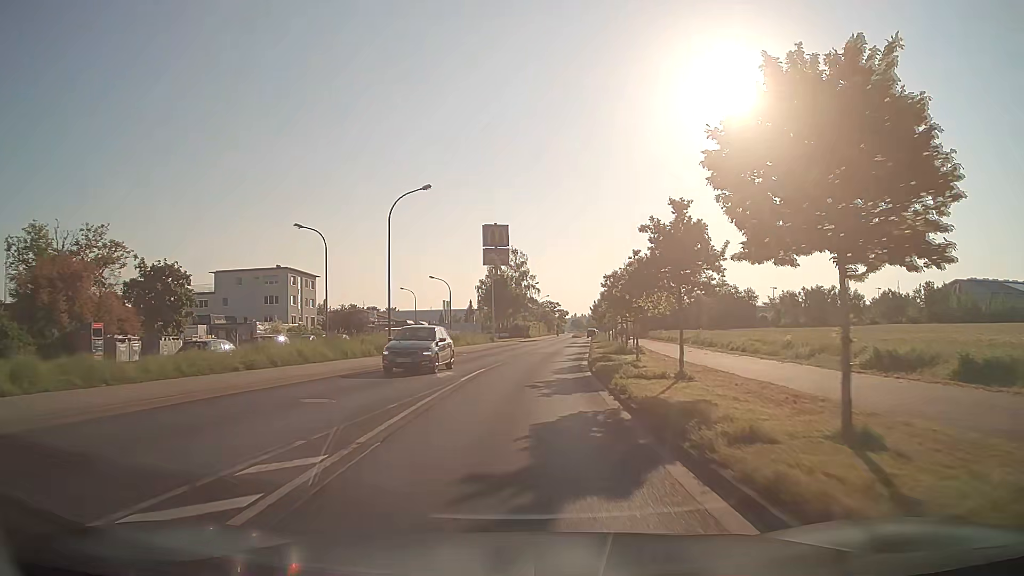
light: Day
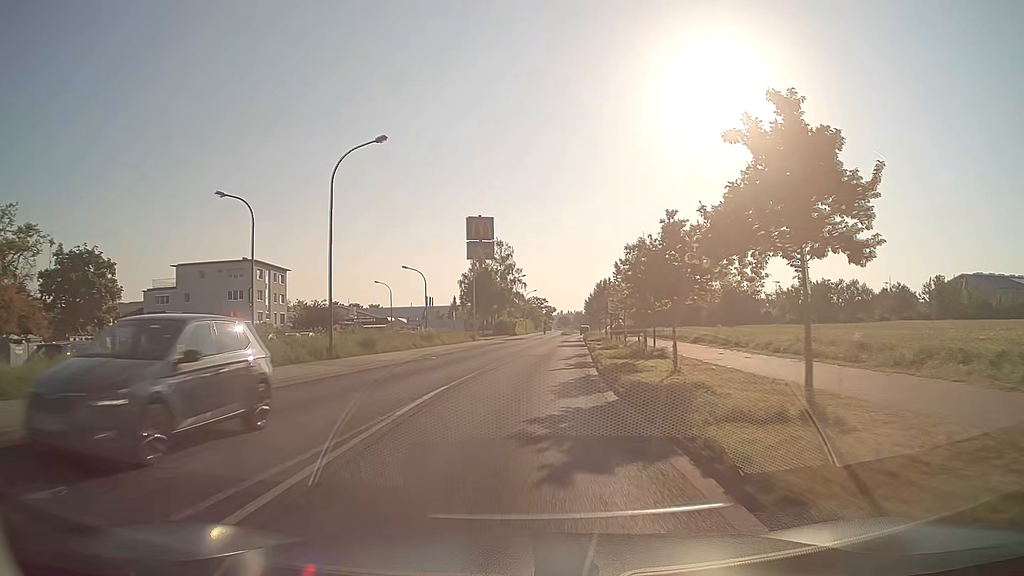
(+0.1, +8.0) m; +1°
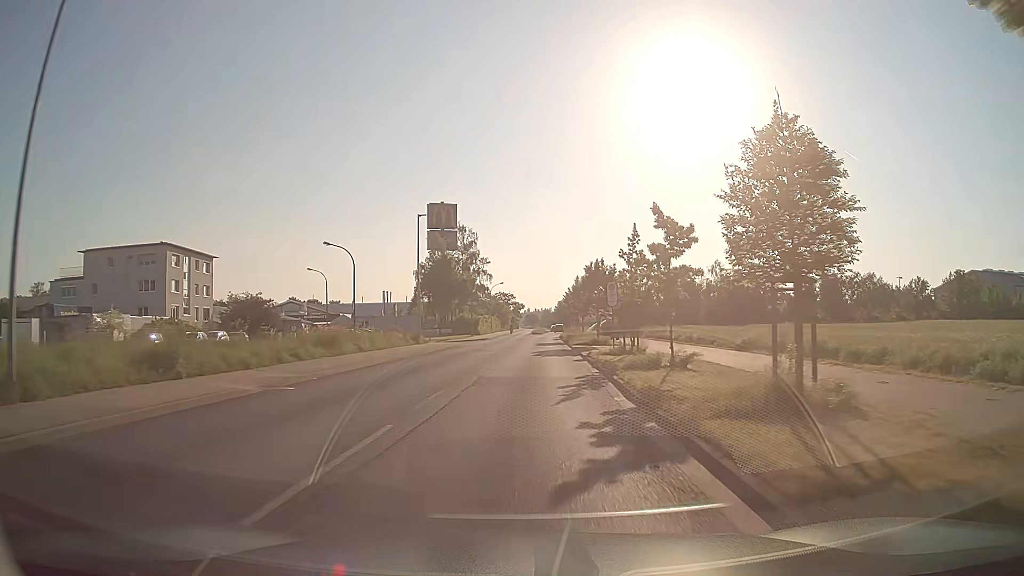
(+0.4, +15.4) m; +3°
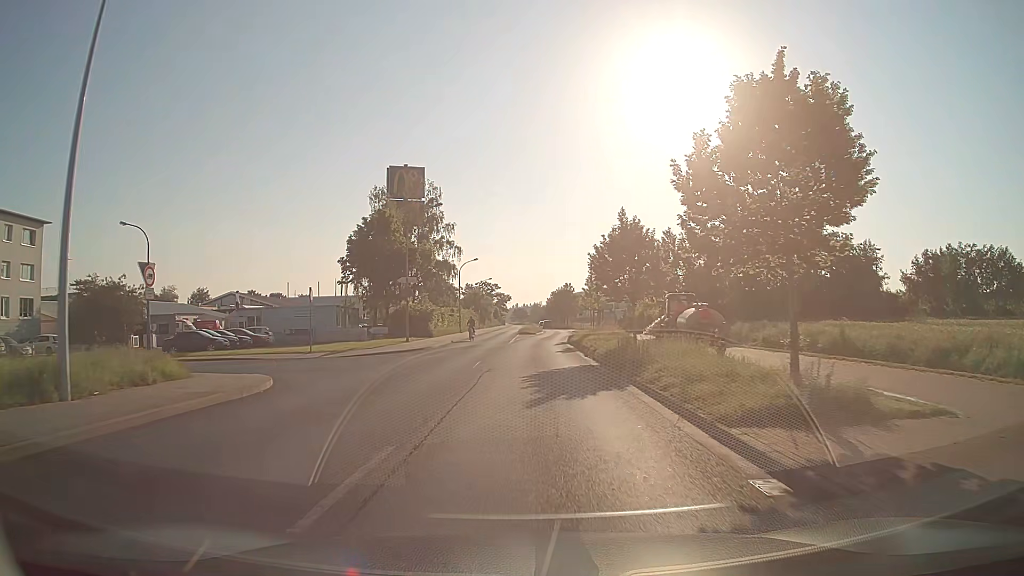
(+0.7, +32.8) m; +1°
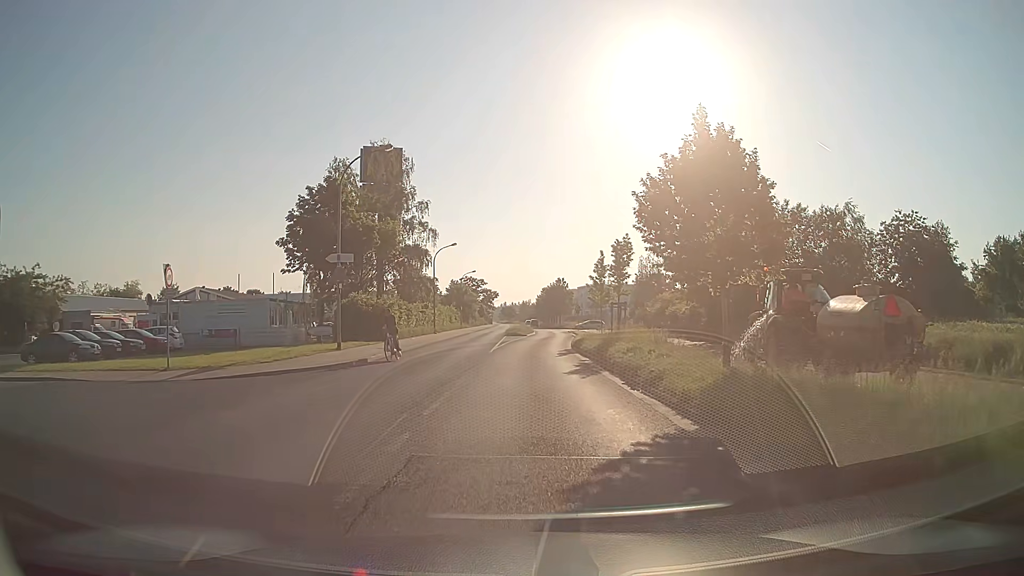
(+0.1, +12.2) m; +2°
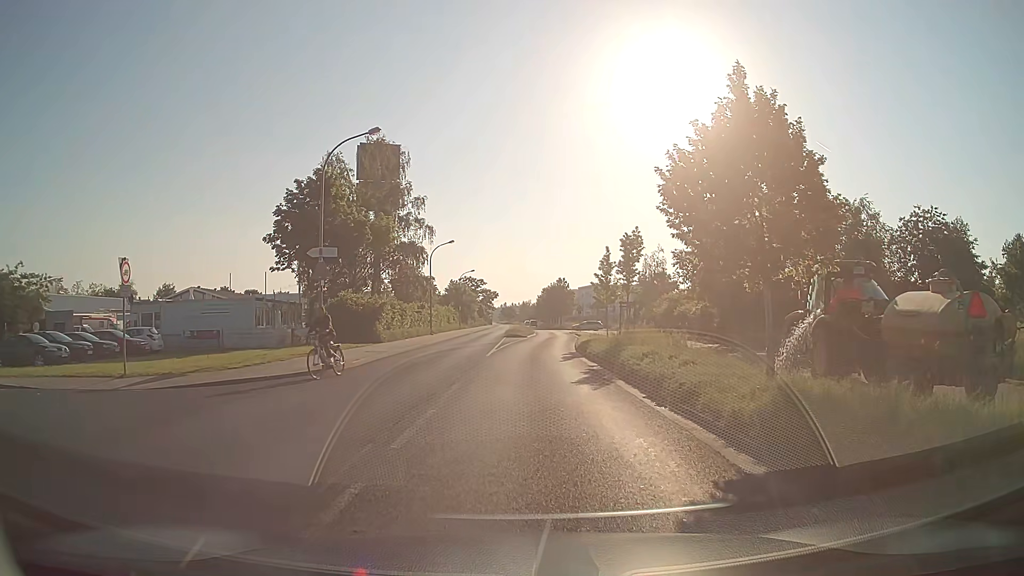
(0.0, +2.3) m; 0°
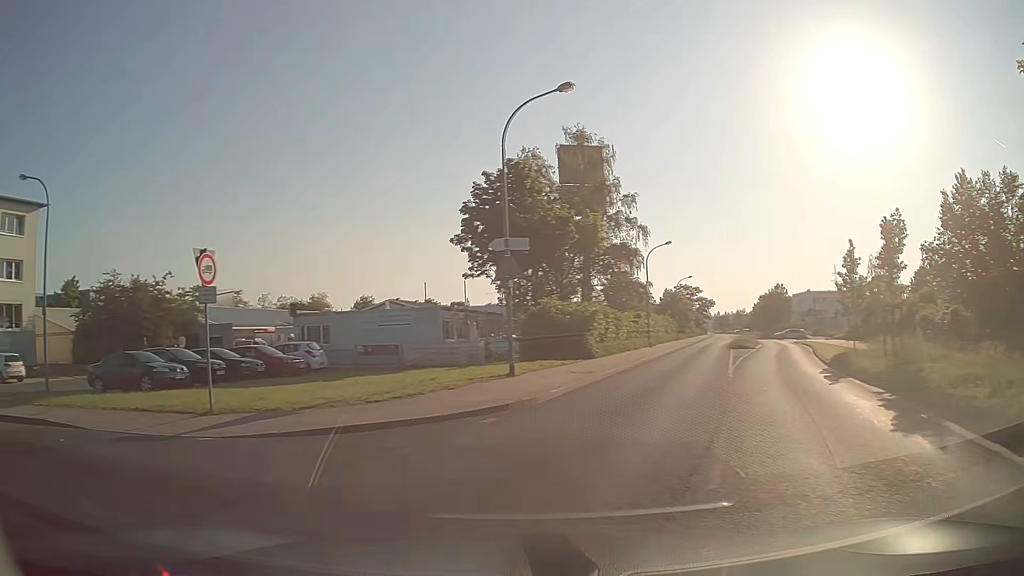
(-0.5, +5.8) m; -16°
